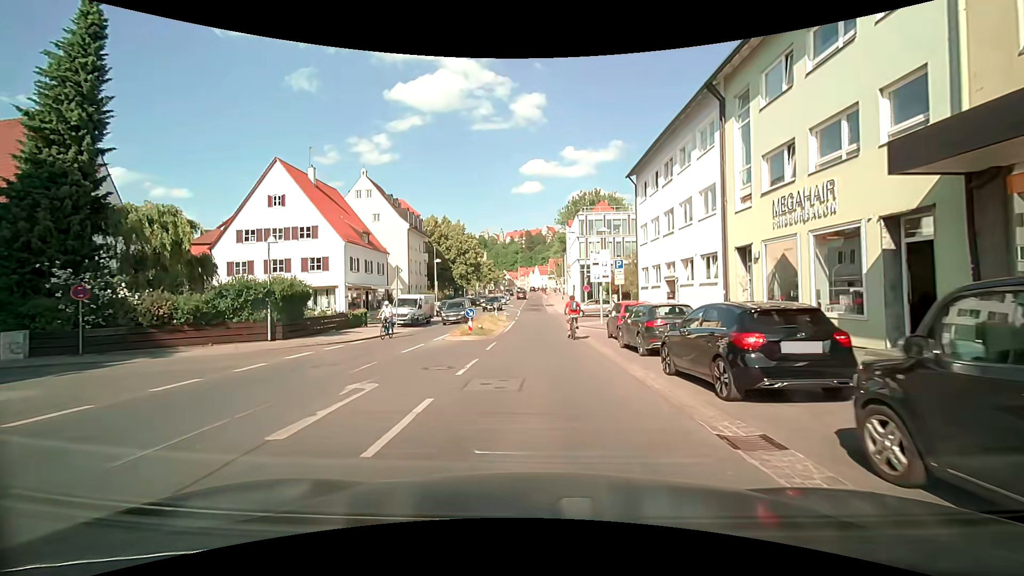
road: secondary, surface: asphalt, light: Day
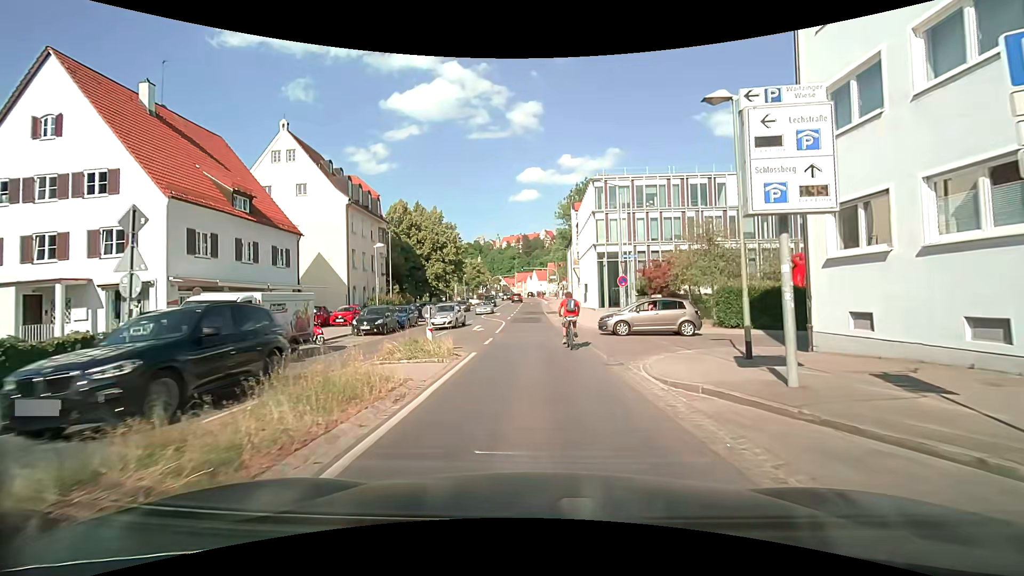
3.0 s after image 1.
(-0.2, +21.8) m; -1°
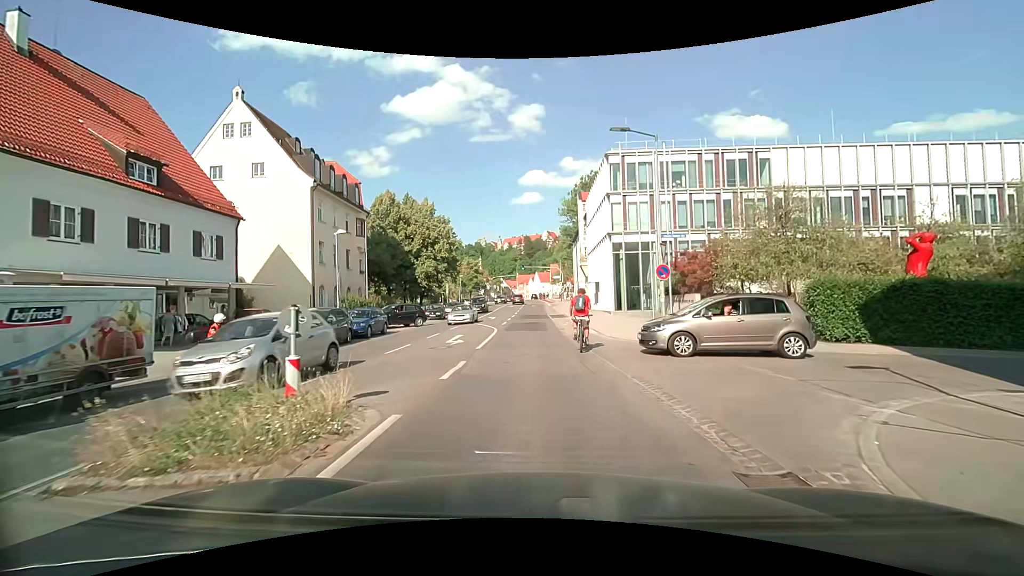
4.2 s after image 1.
(+0.2, +8.1) m; +1°
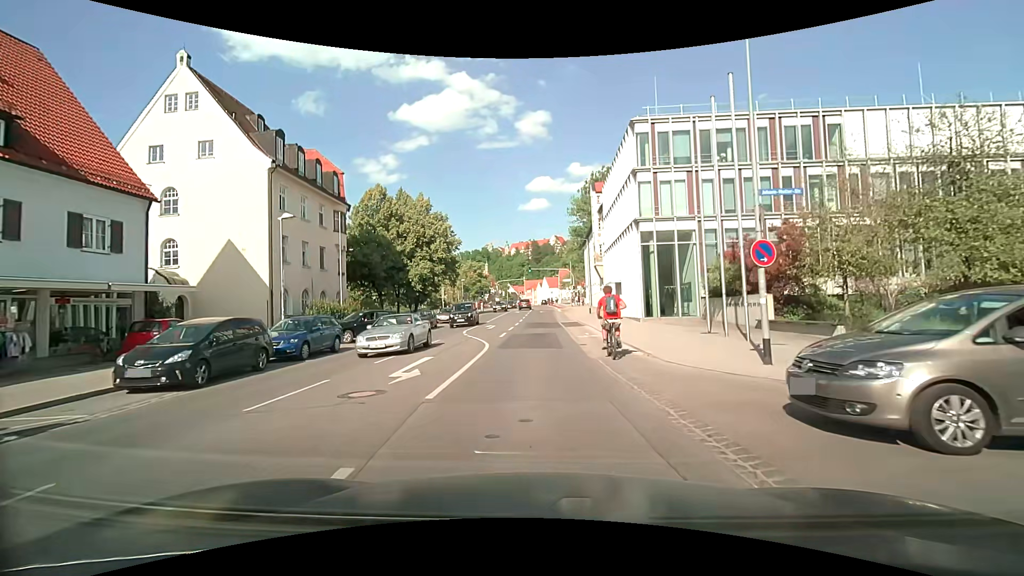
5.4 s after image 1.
(-0.1, +7.7) m; -1°
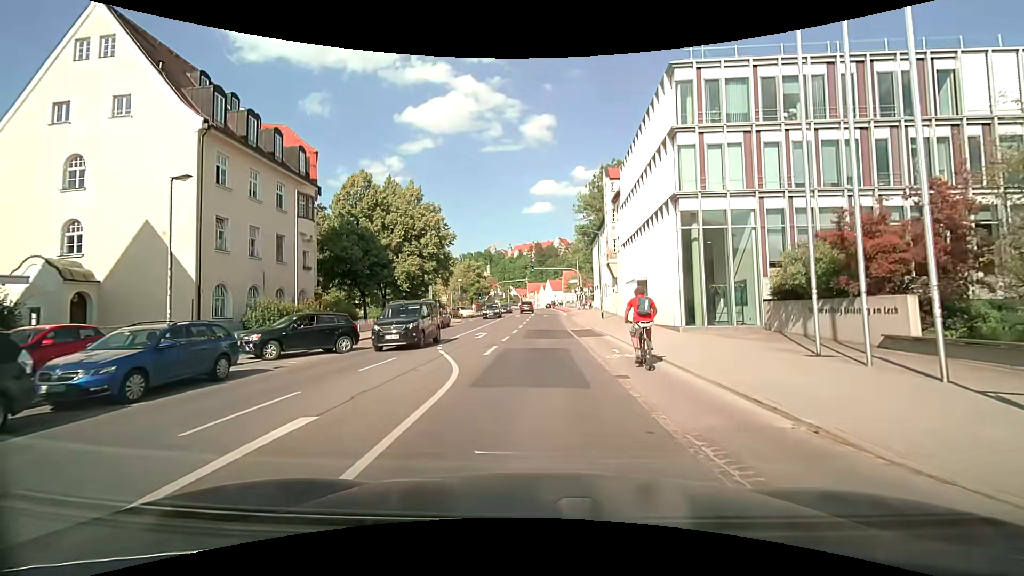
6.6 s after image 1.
(0.0, +7.5) m; 0°
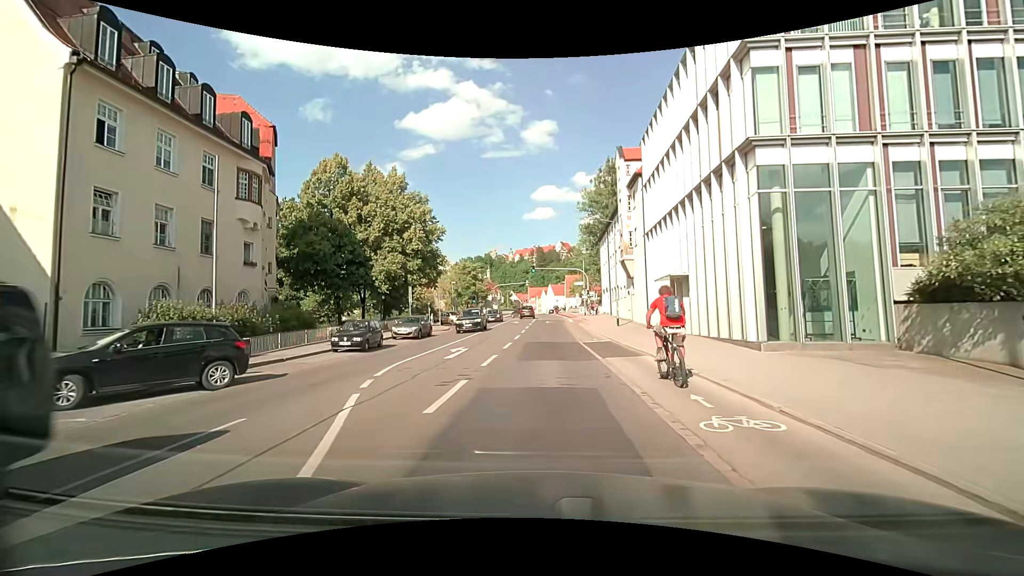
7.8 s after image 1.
(0.0, +8.0) m; 0°
(0, +10) (0, +20) (0, +30) (+1, +40) (+1, +50) (+1, +60) (+2, +70) (+1, +80) (+1, +90) (+1, +100) m
